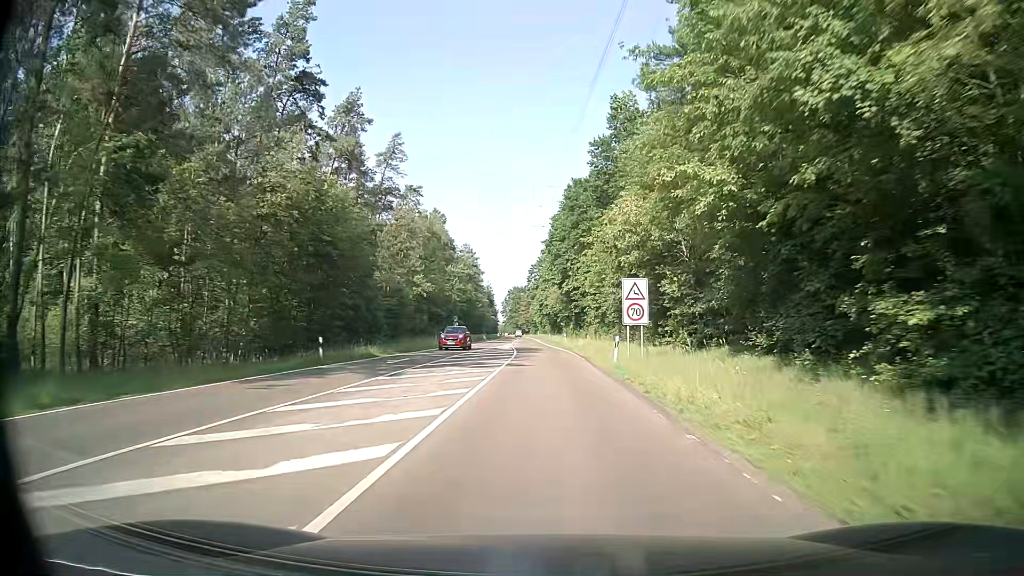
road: secondary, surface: asphalt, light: Day
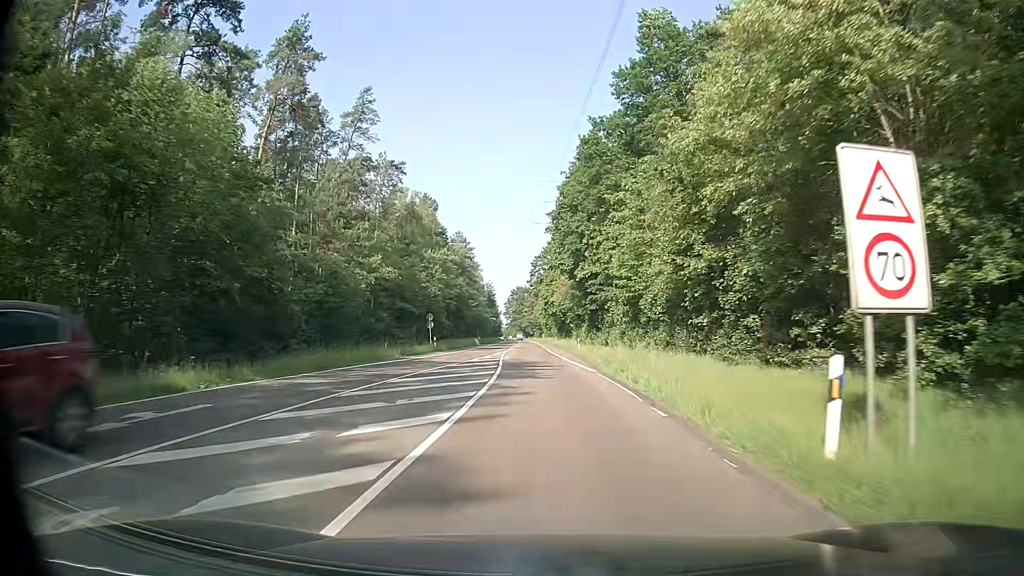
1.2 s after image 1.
(0.0, +20.0) m; 0°
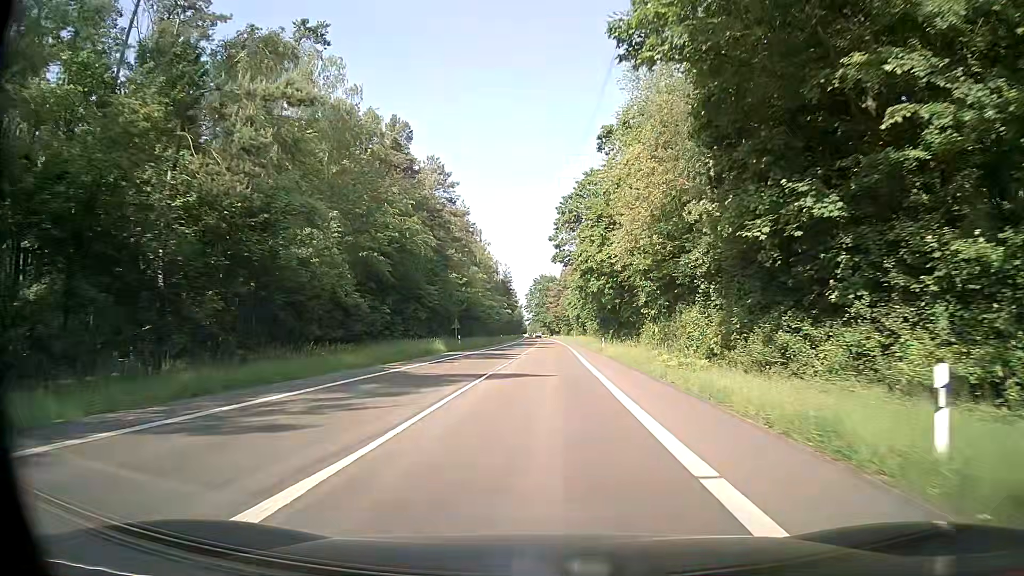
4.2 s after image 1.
(-1.2, +50.0) m; -4°
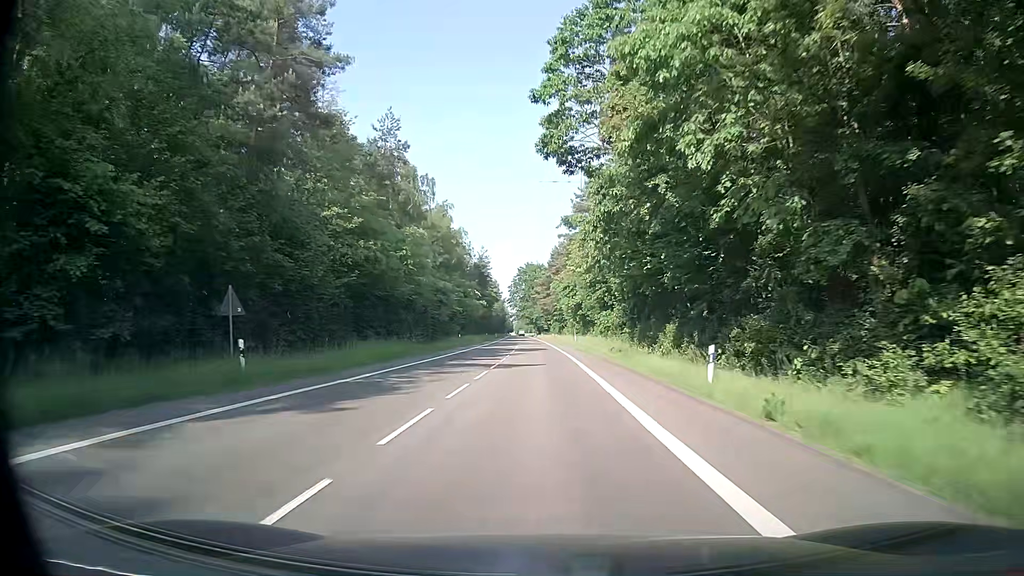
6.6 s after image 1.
(+1.1, +40.0) m; +3°
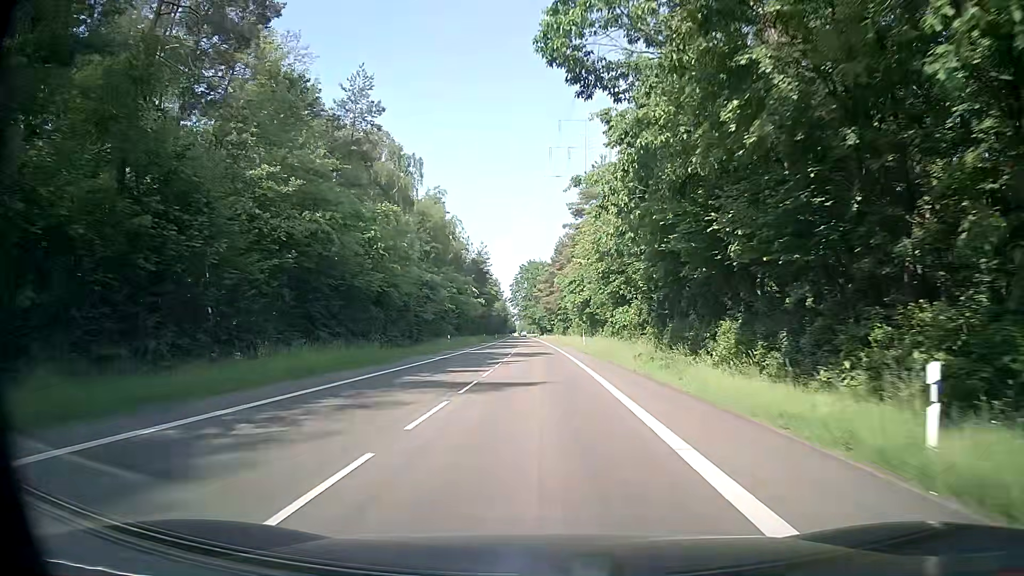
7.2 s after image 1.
(-0.1, +10.0) m; -2°
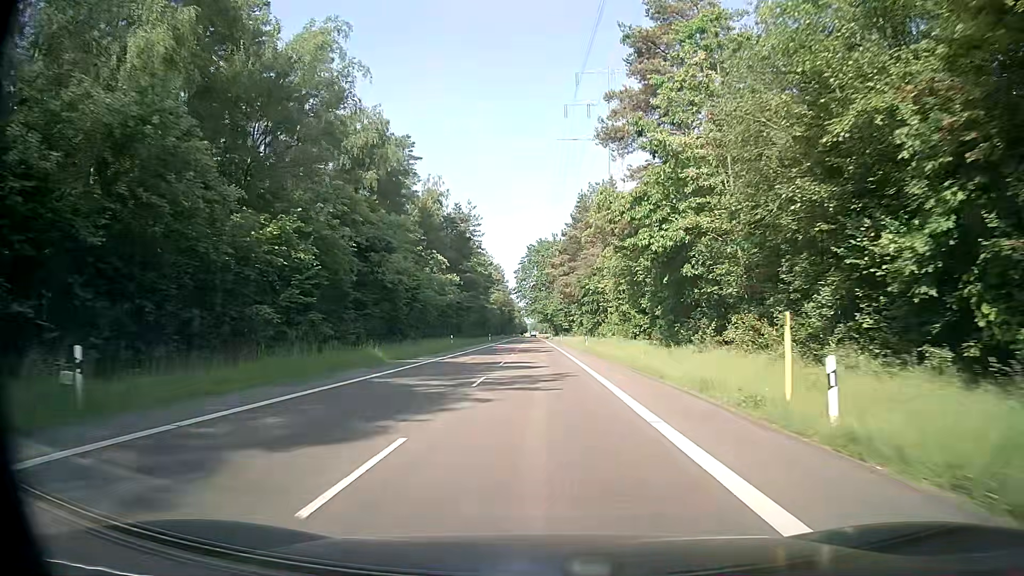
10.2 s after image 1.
(+0.1, +50.2) m; 0°
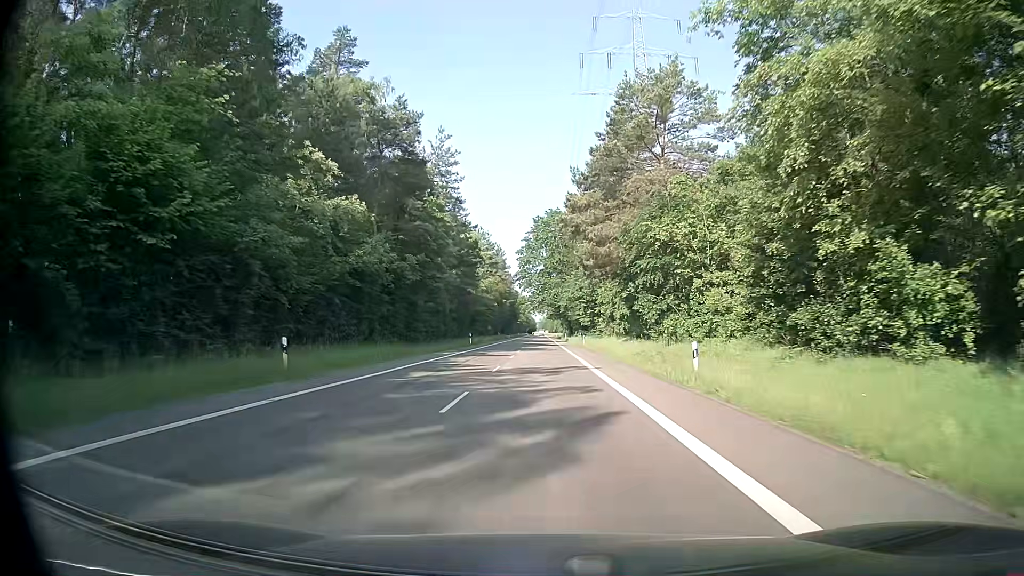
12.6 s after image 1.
(-0.8, +40.3) m; -1°
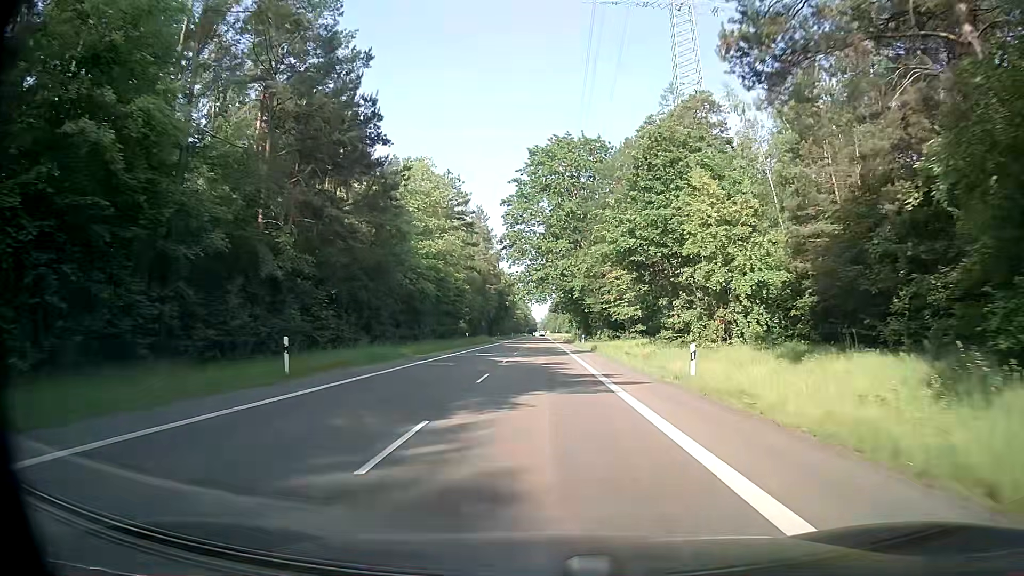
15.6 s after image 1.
(-0.6, +50.4) m; -1°
(0, +10) (0, +20) (0, +30) (0, +40) (0, +50) (0, +60) (0, +70) (0, +80) (0, +90) (0, +100) m
